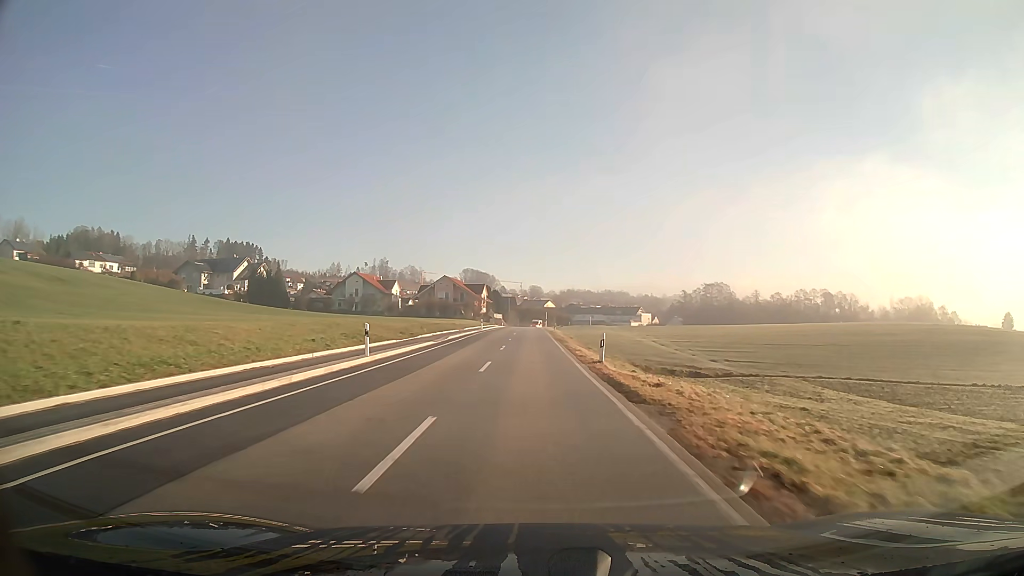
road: secondary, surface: asphalt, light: Day
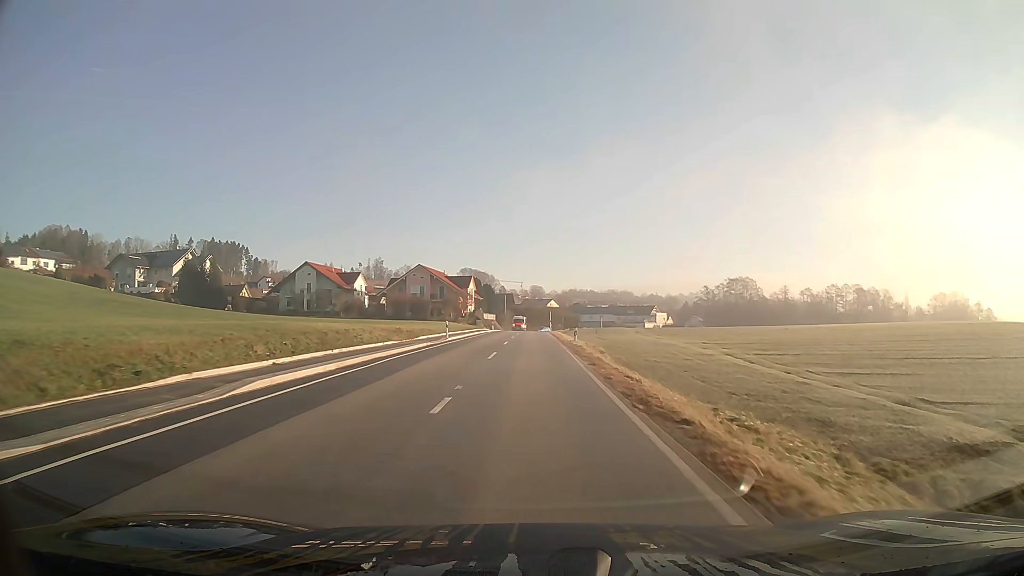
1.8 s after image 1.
(0.0, +31.9) m; 0°
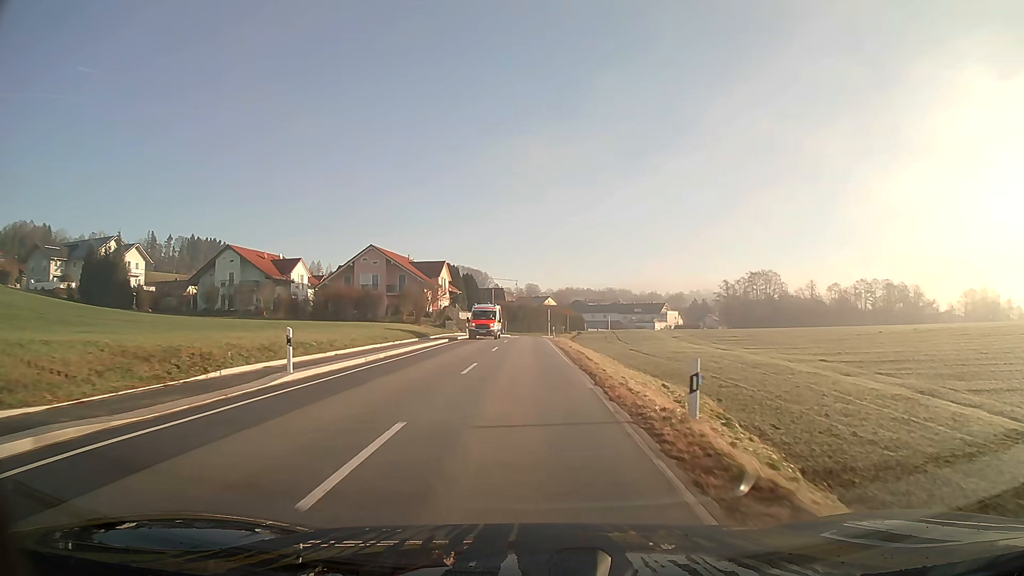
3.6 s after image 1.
(+0.1, +28.7) m; 0°
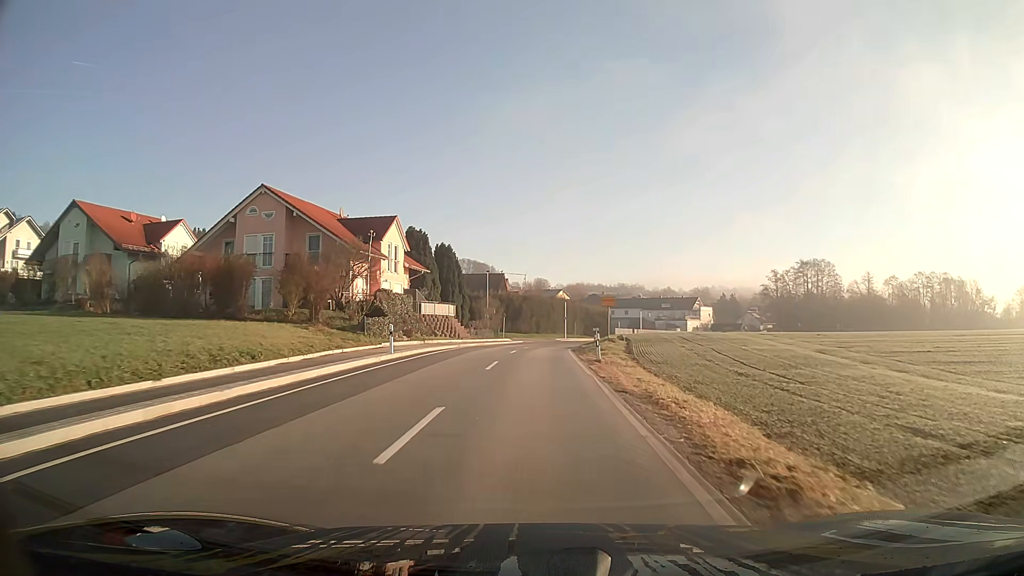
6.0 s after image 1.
(-0.2, +34.5) m; 0°
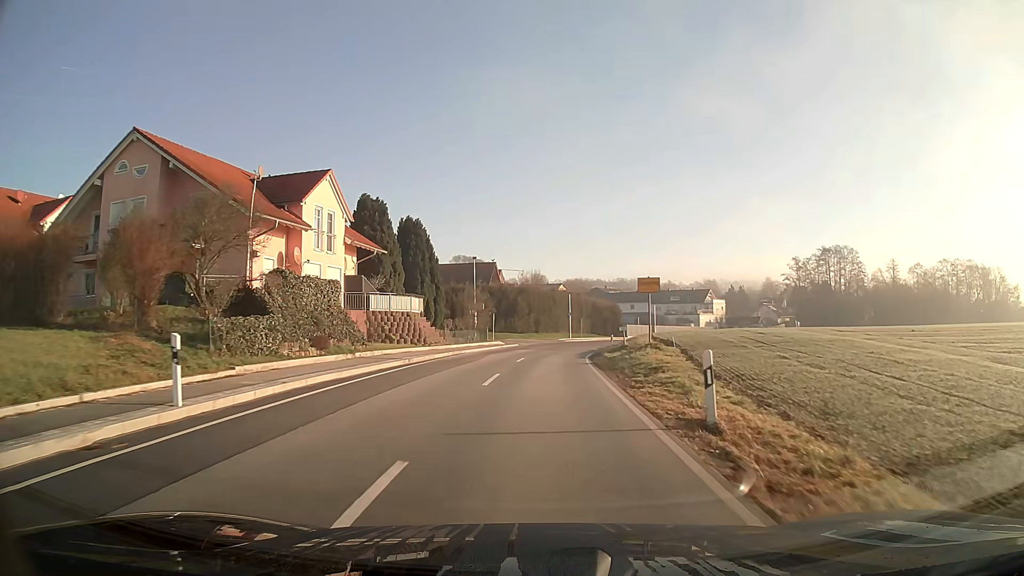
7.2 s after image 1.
(0.0, +15.7) m; 0°
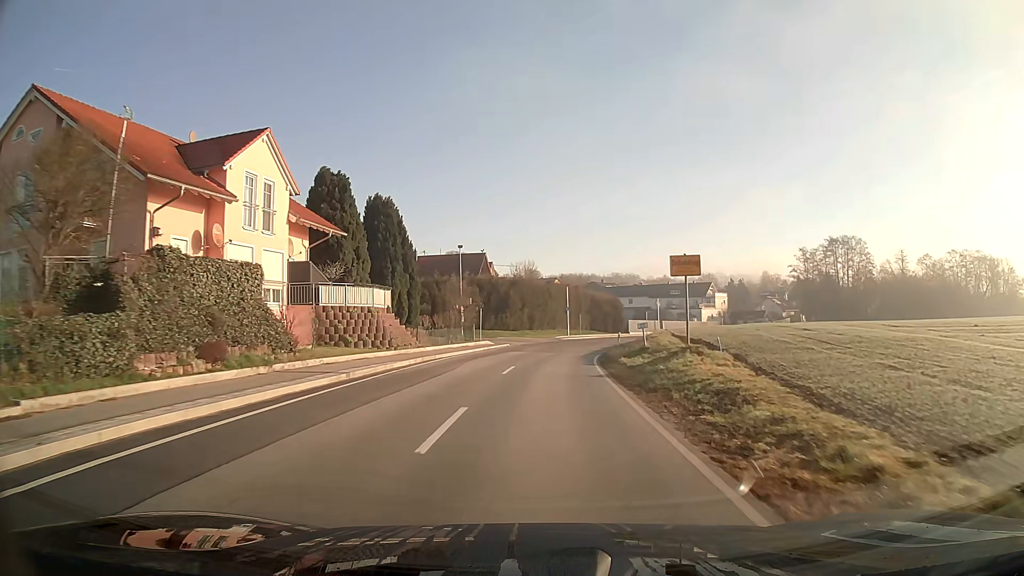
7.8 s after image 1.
(0.0, +7.7) m; +1°
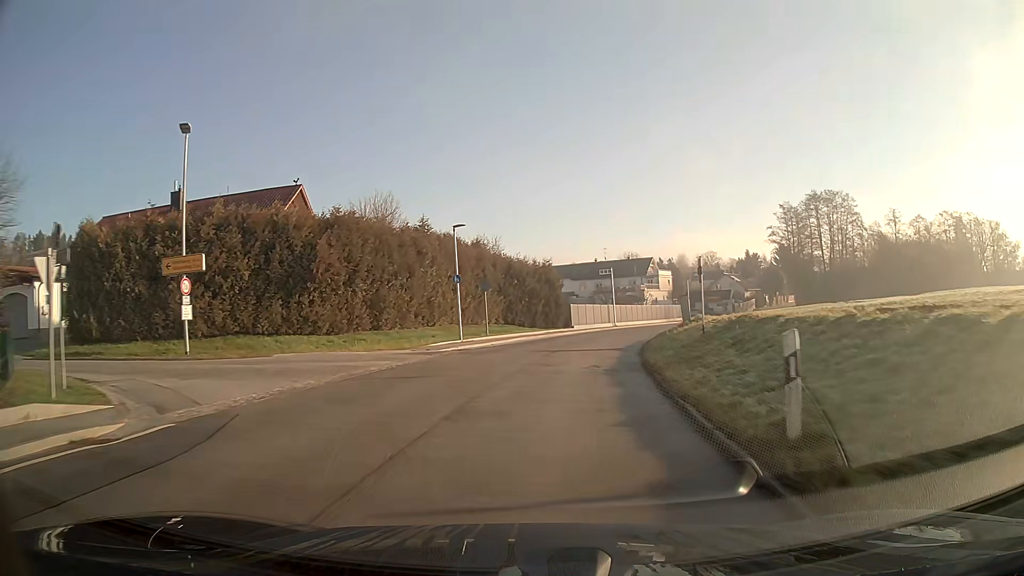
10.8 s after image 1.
(+2.5, +38.7) m; +9°
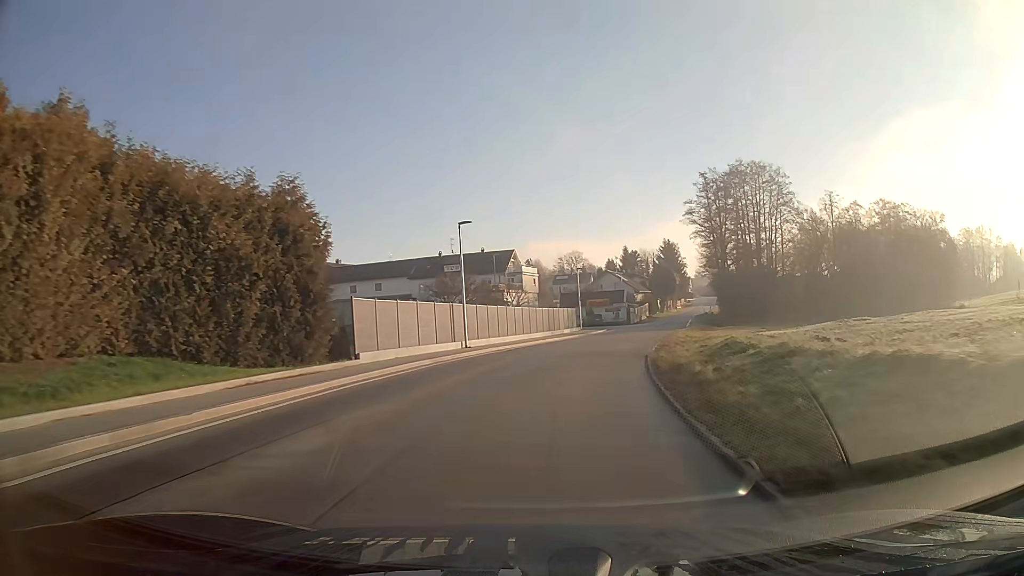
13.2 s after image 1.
(+3.4, +31.4) m; +13°
